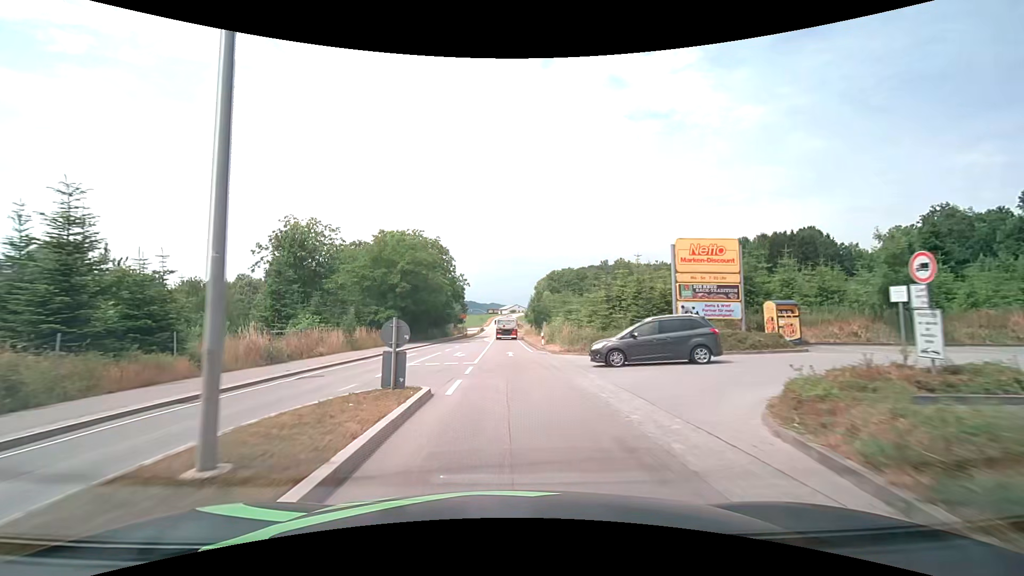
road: secondary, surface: asphalt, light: Day
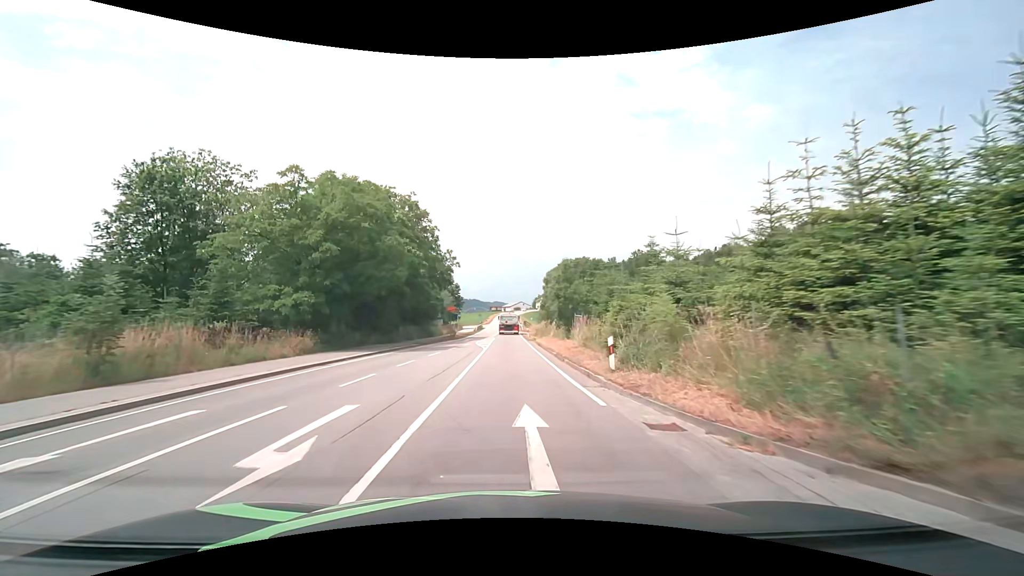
(-0.1, +22.1) m; -1°
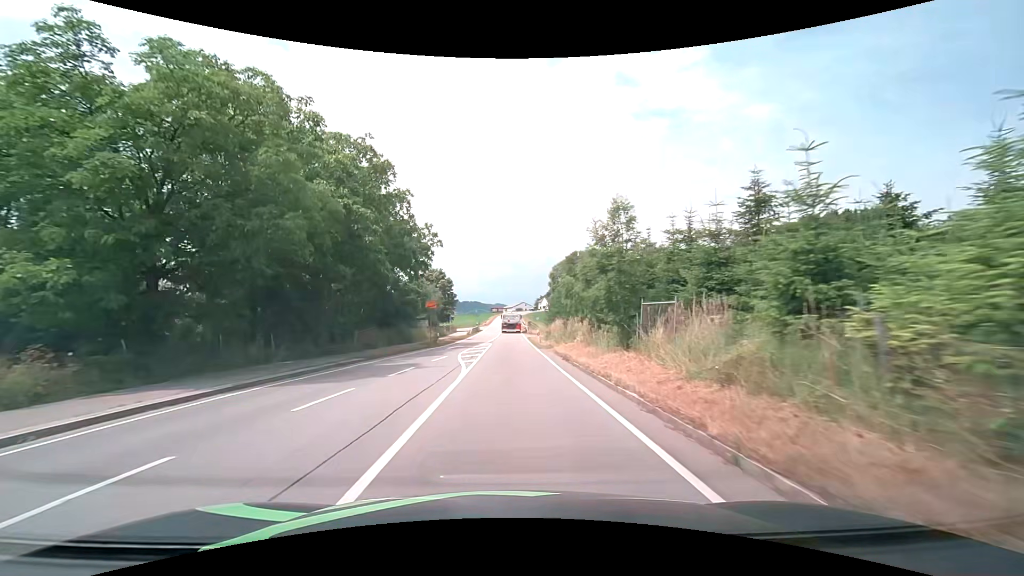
(0.0, +15.3) m; 0°
(0, +10) (0, +20) (0, +30) (0, +40) (0, +50) (0, +60) (0, +70) (0, +80) (0, +90) (0, +100) m
